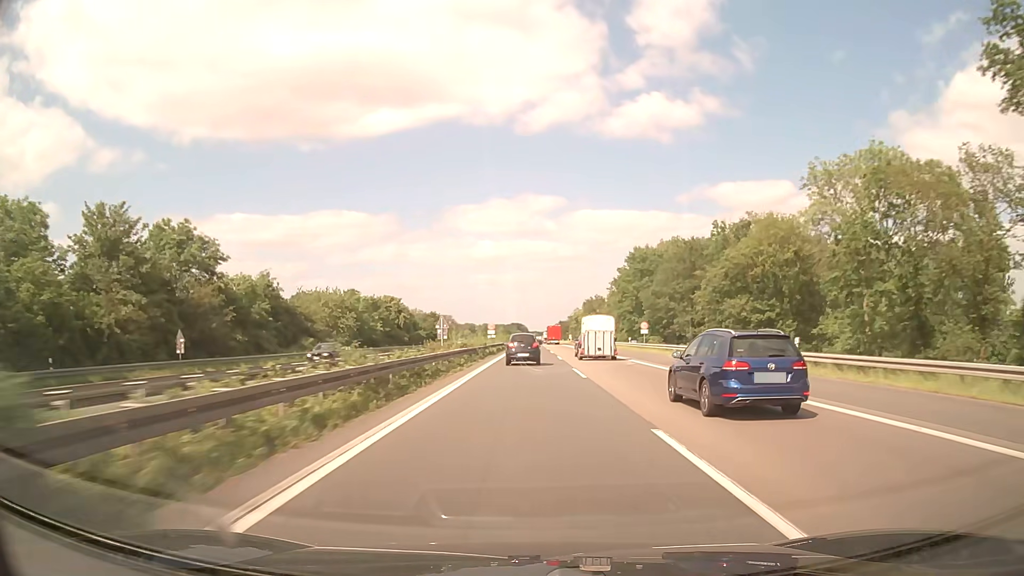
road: motorway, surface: asphalt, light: Day
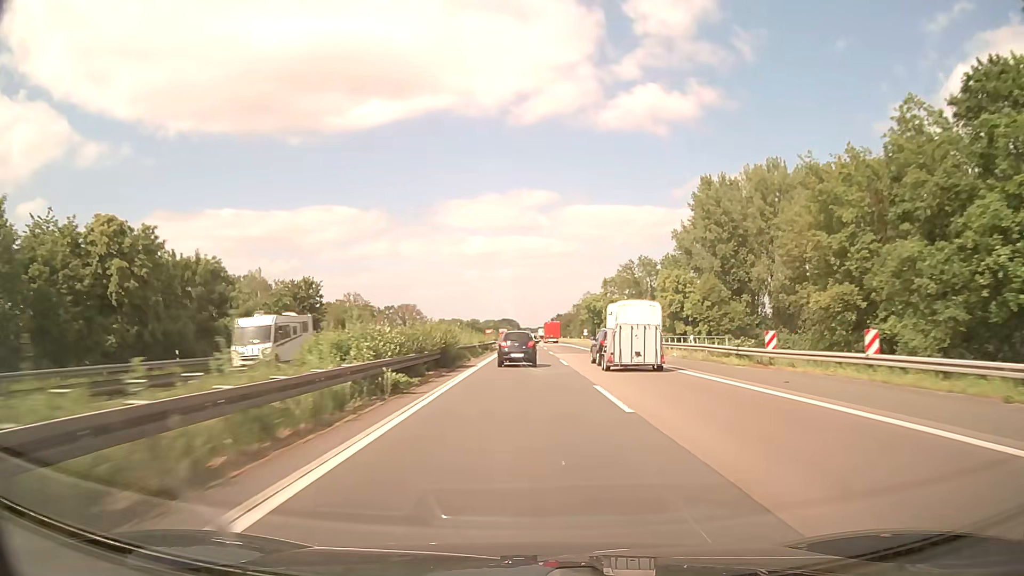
(+0.6, +85.7) m; +1°
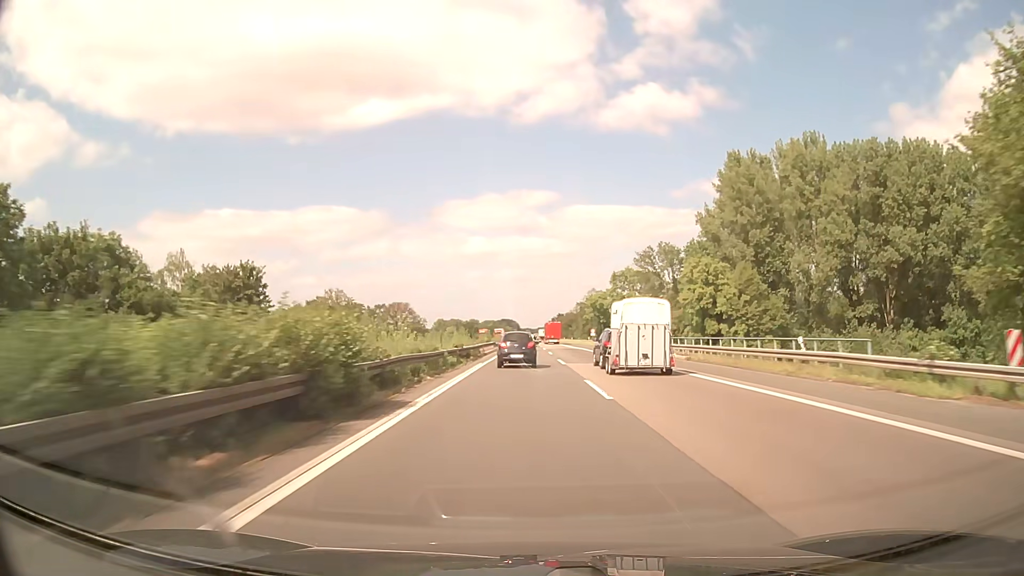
(0.0, +16.1) m; 0°
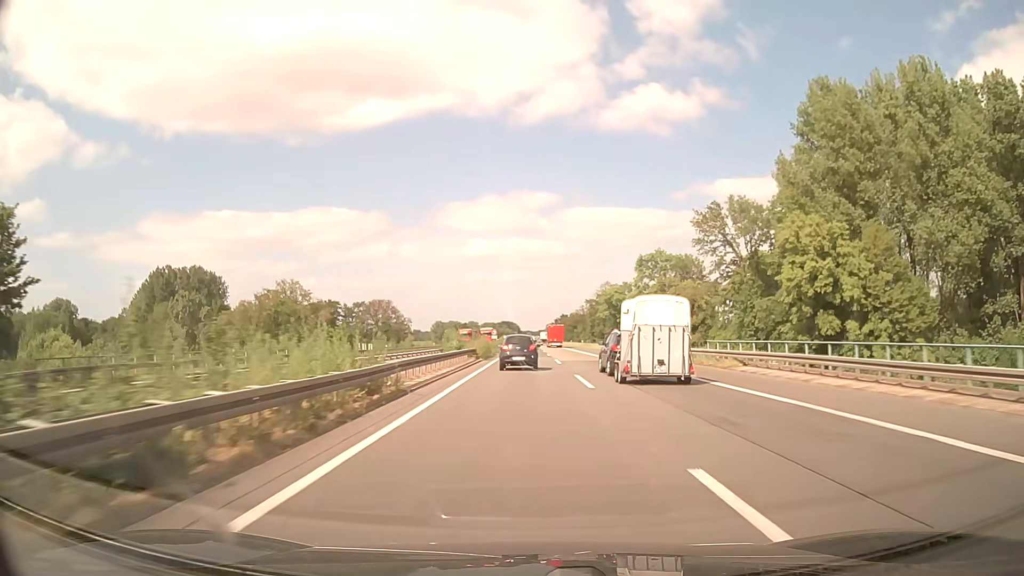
(0.0, +31.5) m; 0°
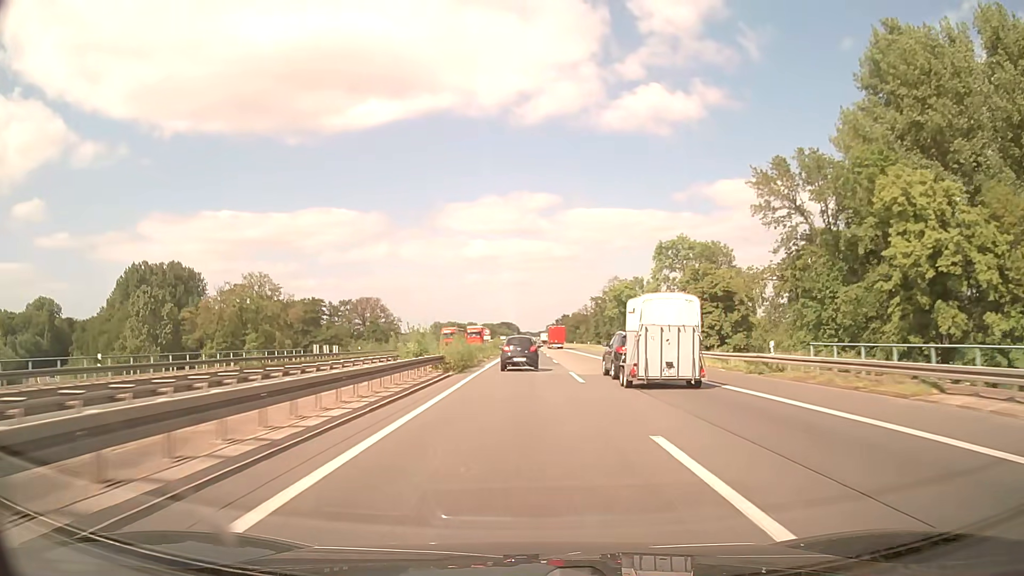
(0.0, +15.6) m; 0°
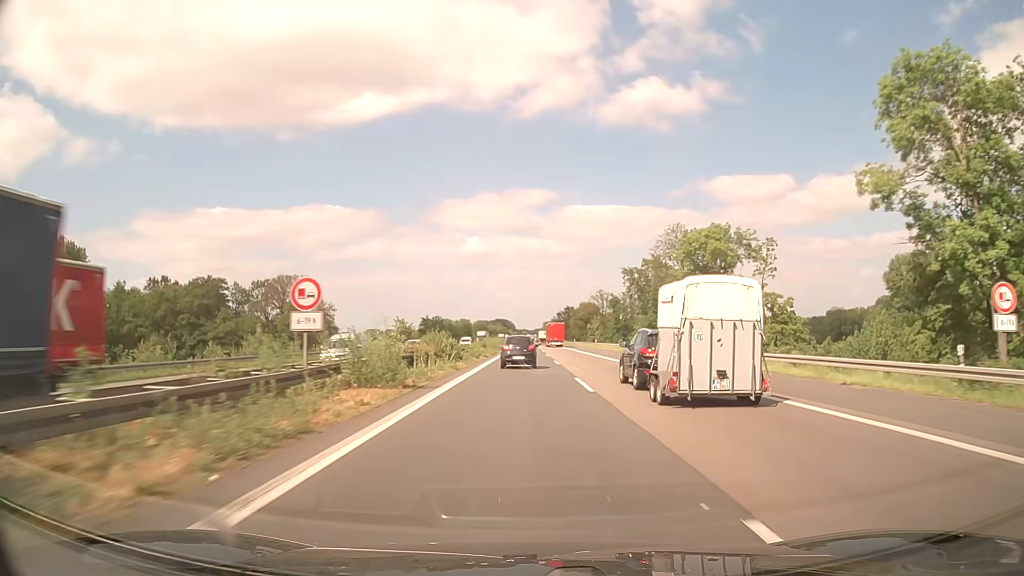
(+0.1, +62.3) m; 0°
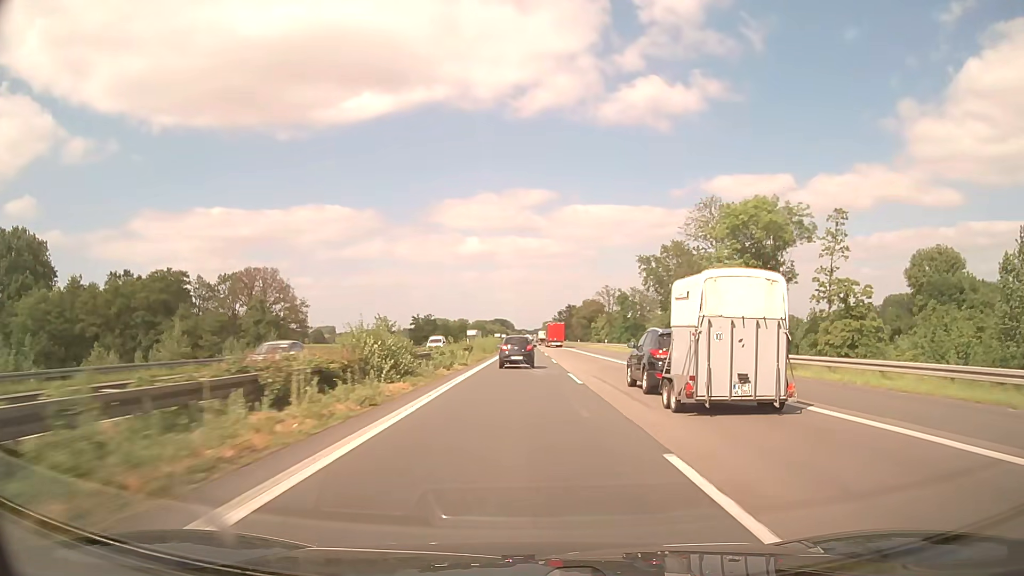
(0.0, +15.7) m; 0°
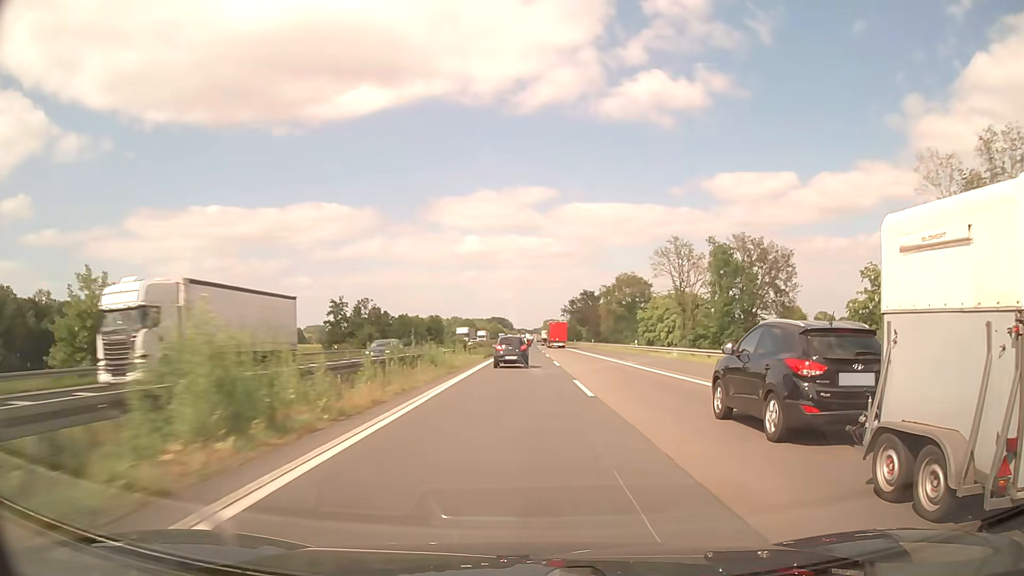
(+0.2, +79.6) m; 0°
